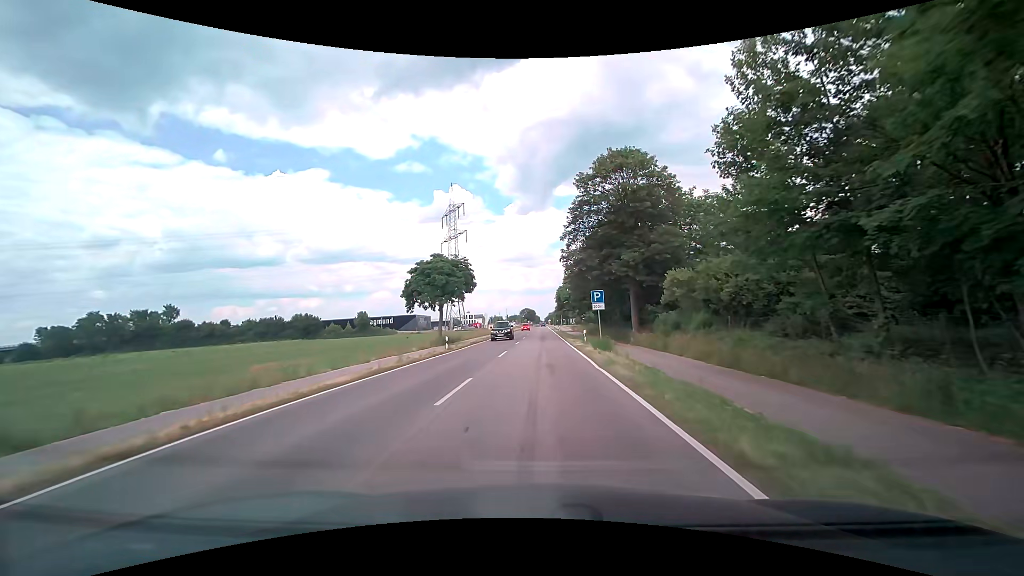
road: tertiary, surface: asphalt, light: Day
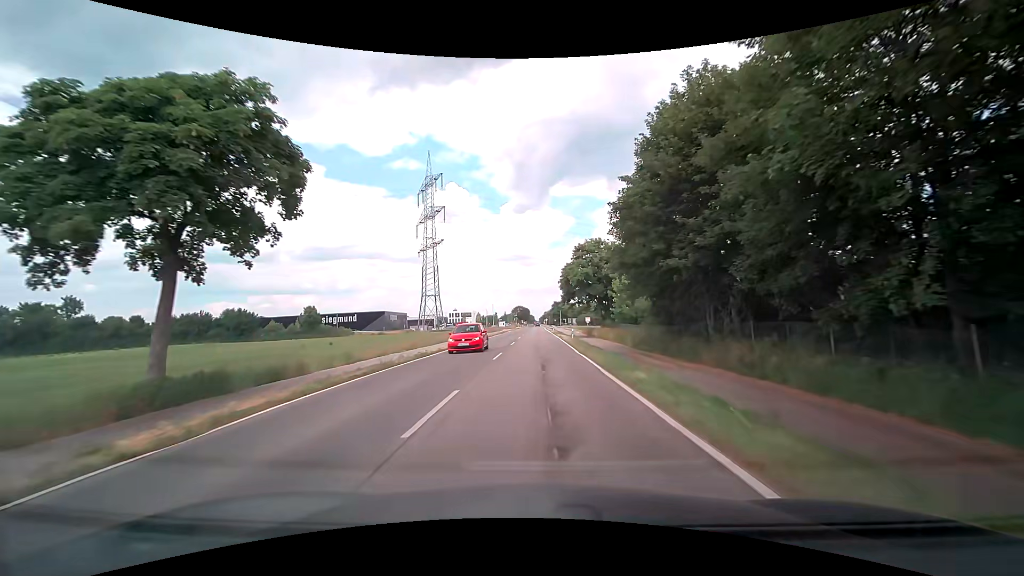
(+0.3, +39.7) m; 0°
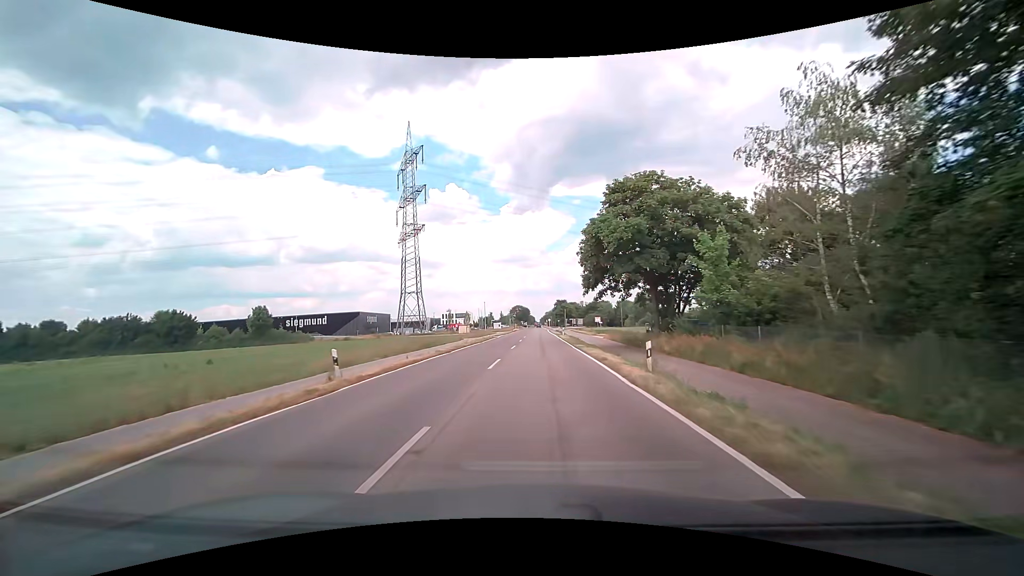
(+0.2, +28.0) m; 0°
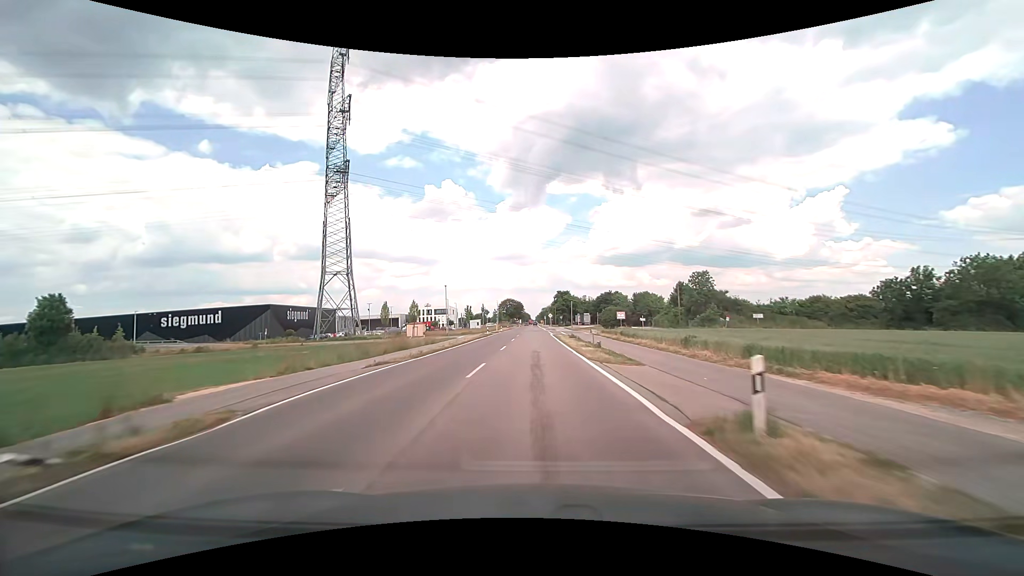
(+0.4, +52.2) m; 0°
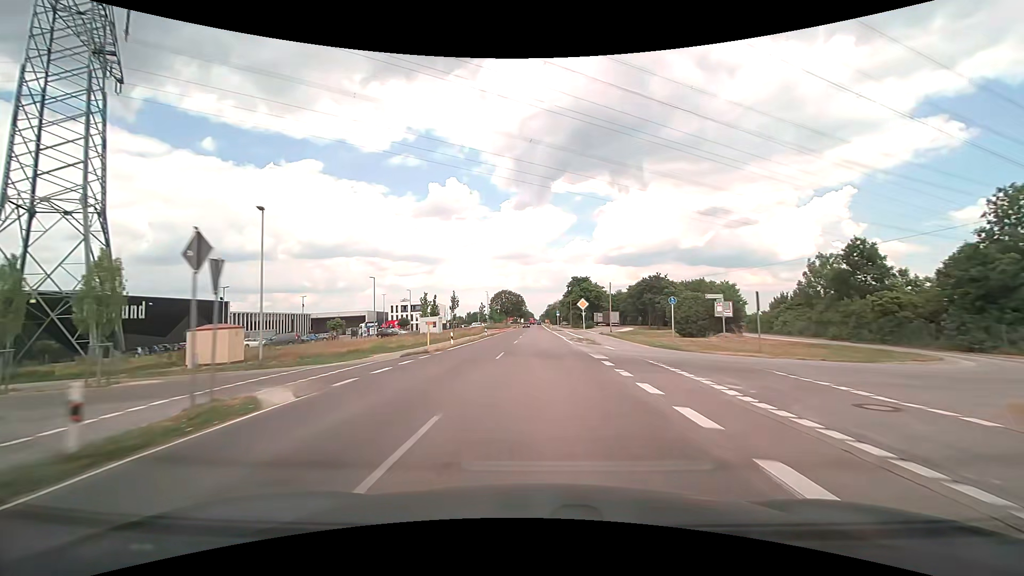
(-0.3, +56.9) m; 0°
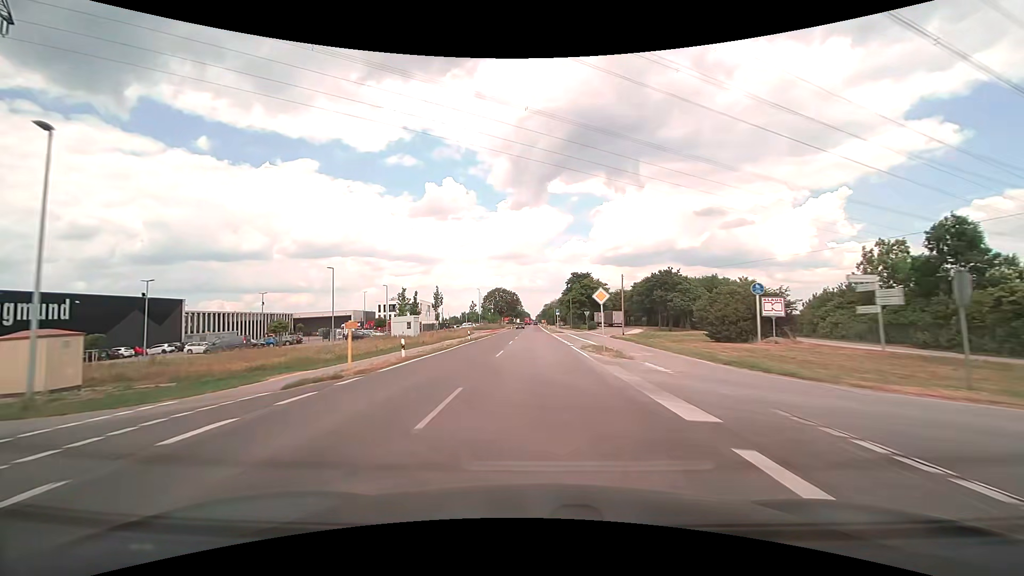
(0.0, +11.5) m; 0°
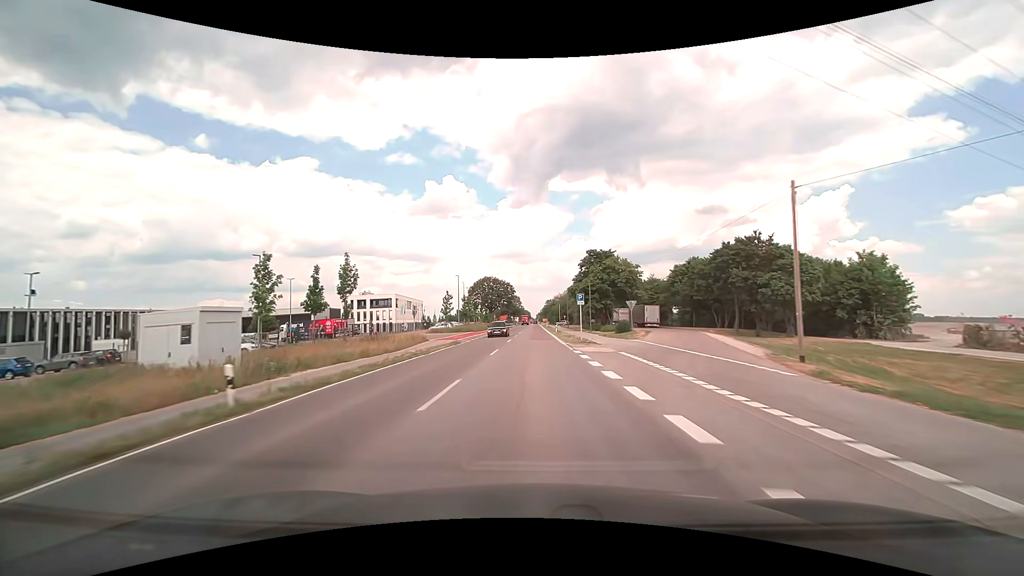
(+0.1, +34.9) m; 0°
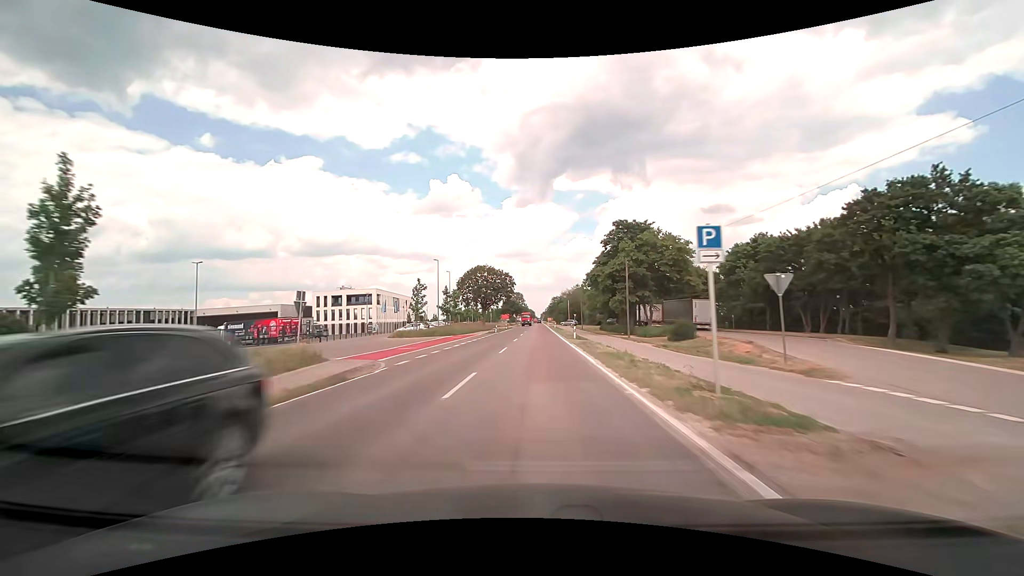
(-0.1, +23.6) m; 0°
(0, +10) (0, +20) (0, +30) (0, +40) (0, +50) (0, +60) (0, +70) (0, +80) (0, +90) (0, +100) m
